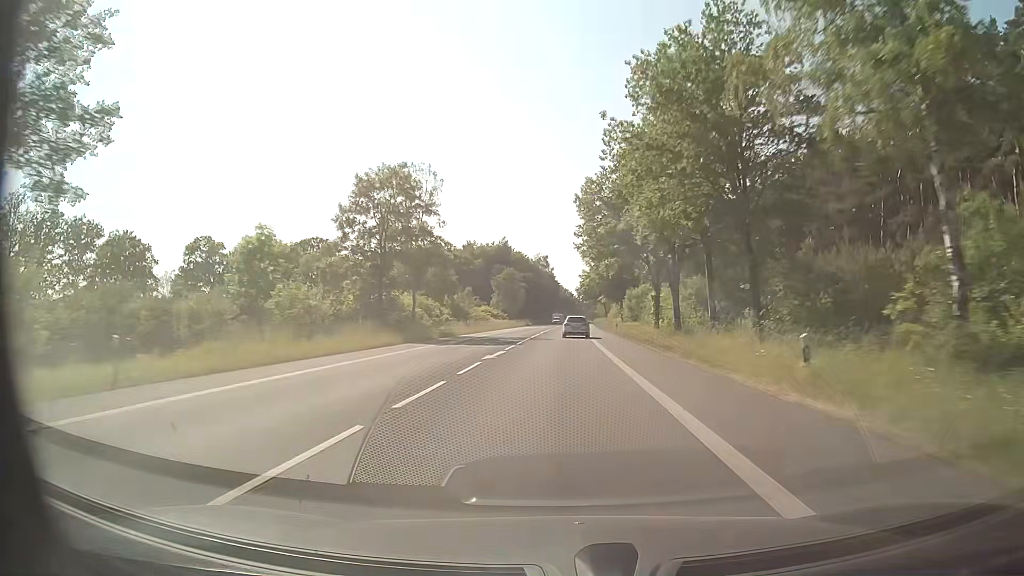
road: secondary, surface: asphalt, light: Day
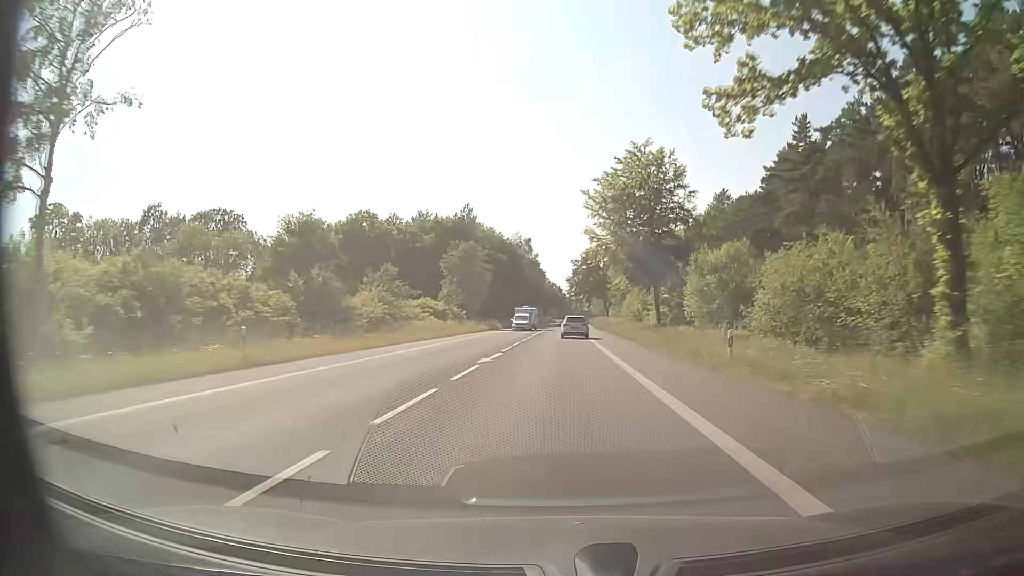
(+0.4, +43.6) m; +1°
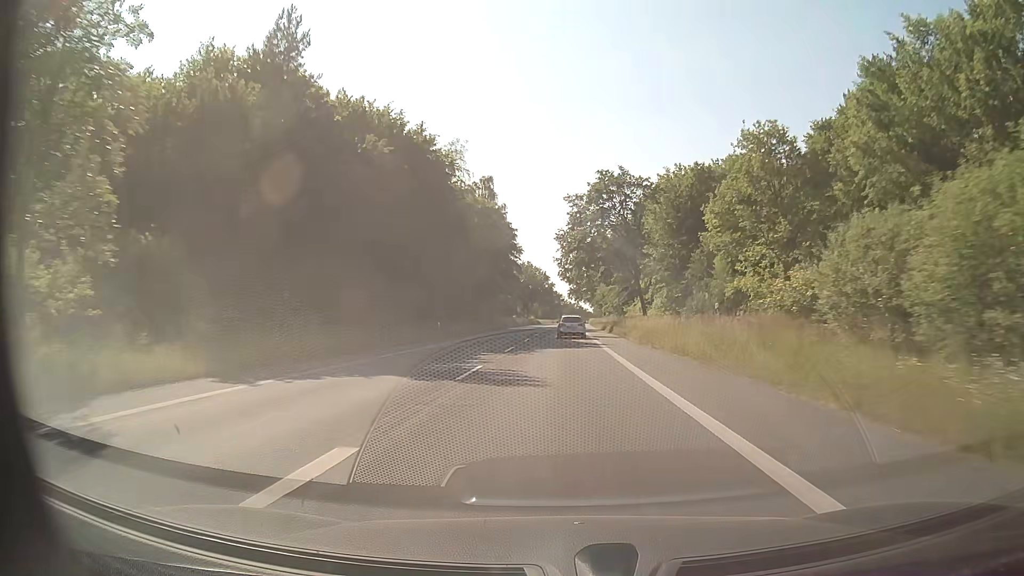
(+1.2, +72.0) m; +2°
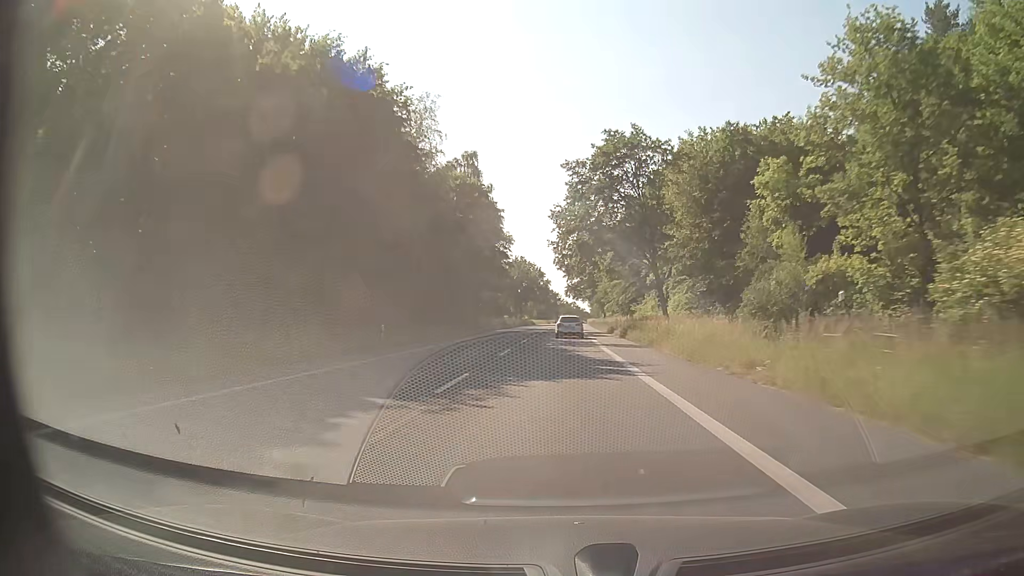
(0.0, +14.4) m; 0°
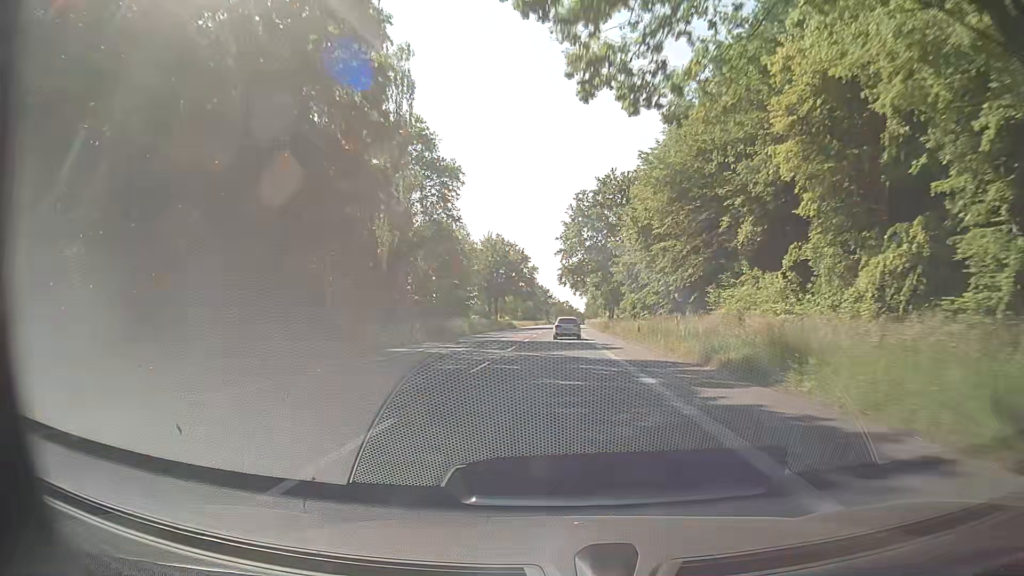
(+0.3, +43.1) m; +1°
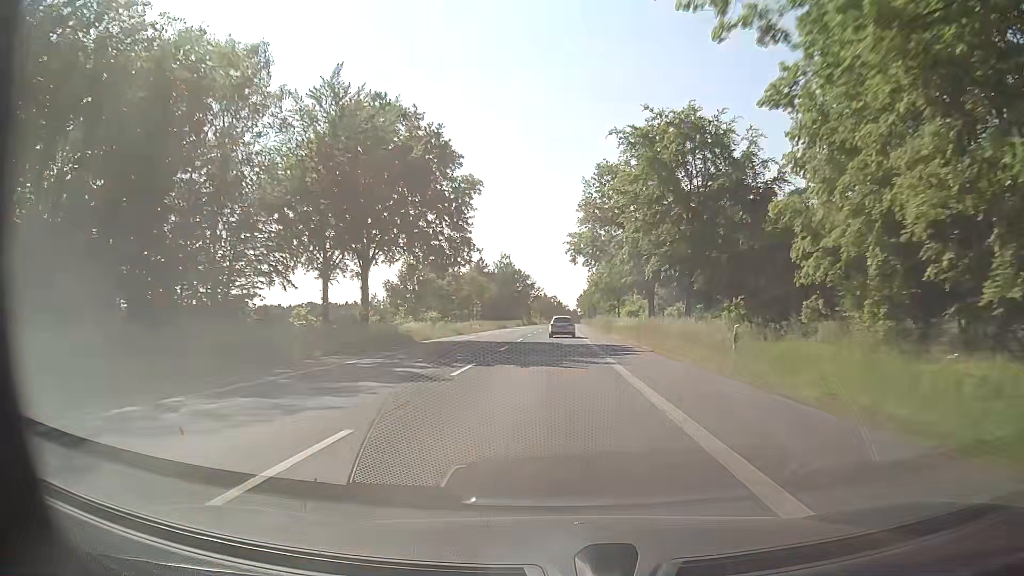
(+0.6, +72.6) m; +1°
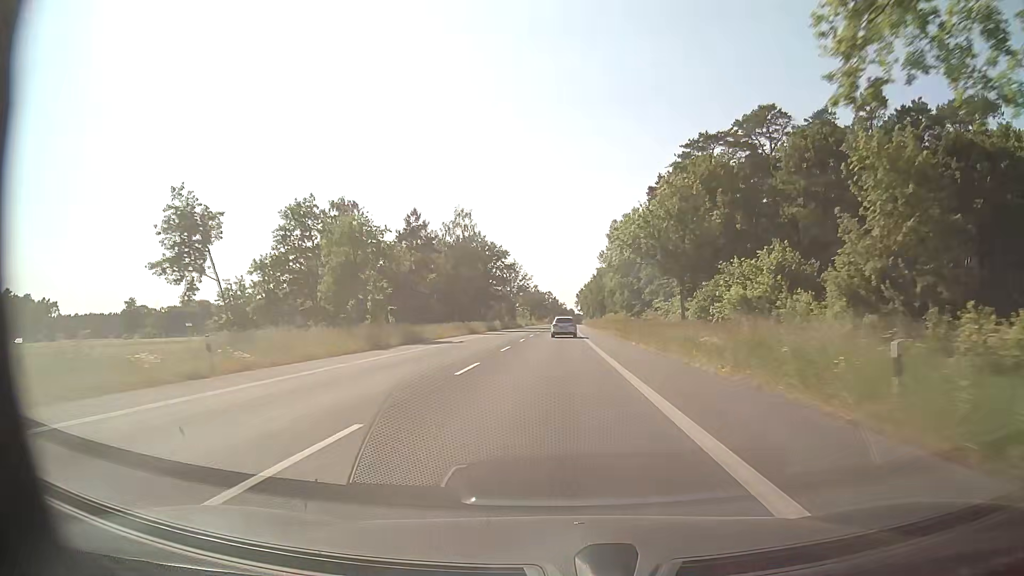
(+0.4, +59.4) m; 0°
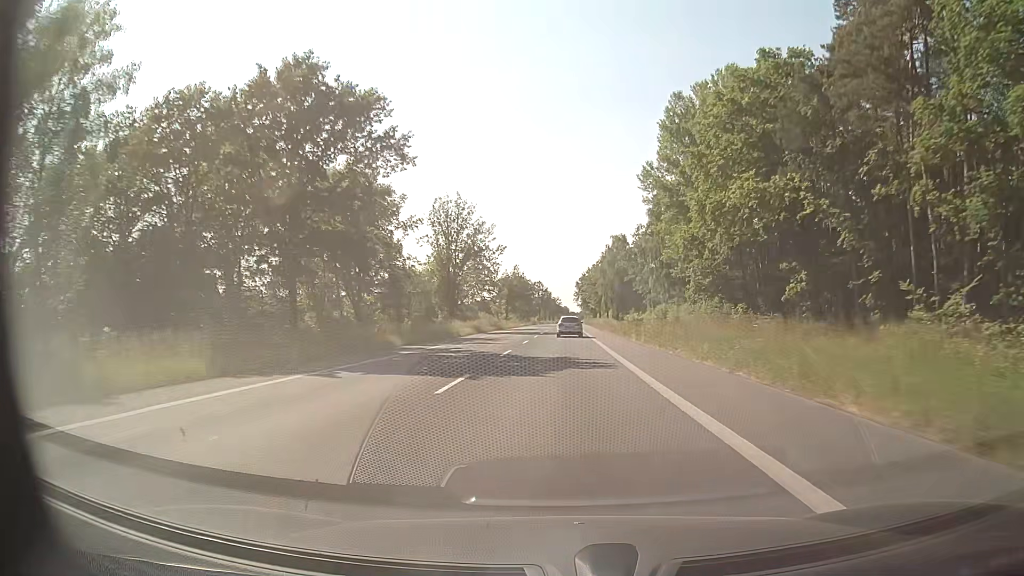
(+0.4, +76.0) m; +1°
(0, +10) (0, +20) (0, +30) (0, +40) (0, +50) (0, +60) (0, +70) (+1, +80) (+1, +90) (+1, +100) m
